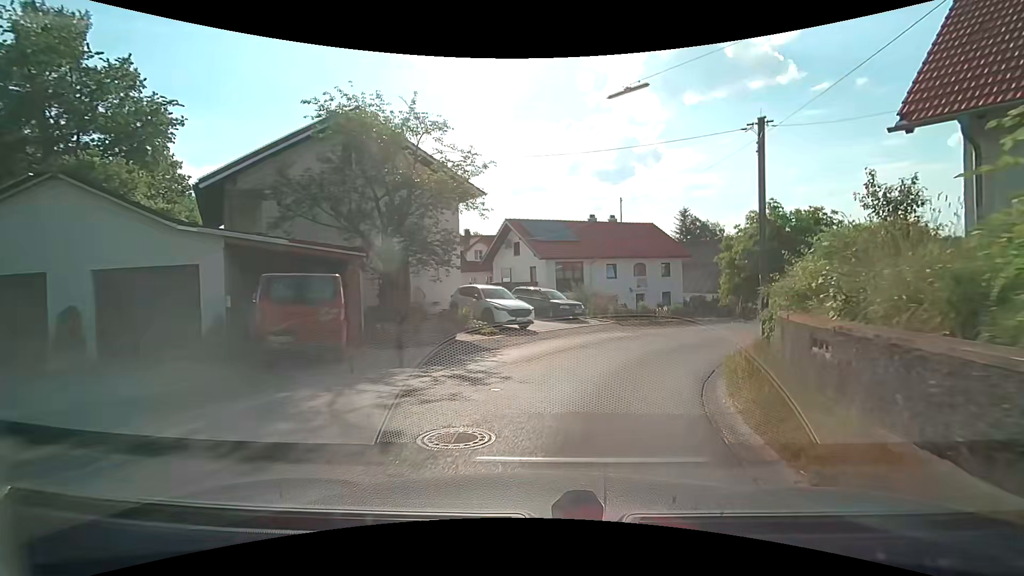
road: residential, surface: asphalt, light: Day
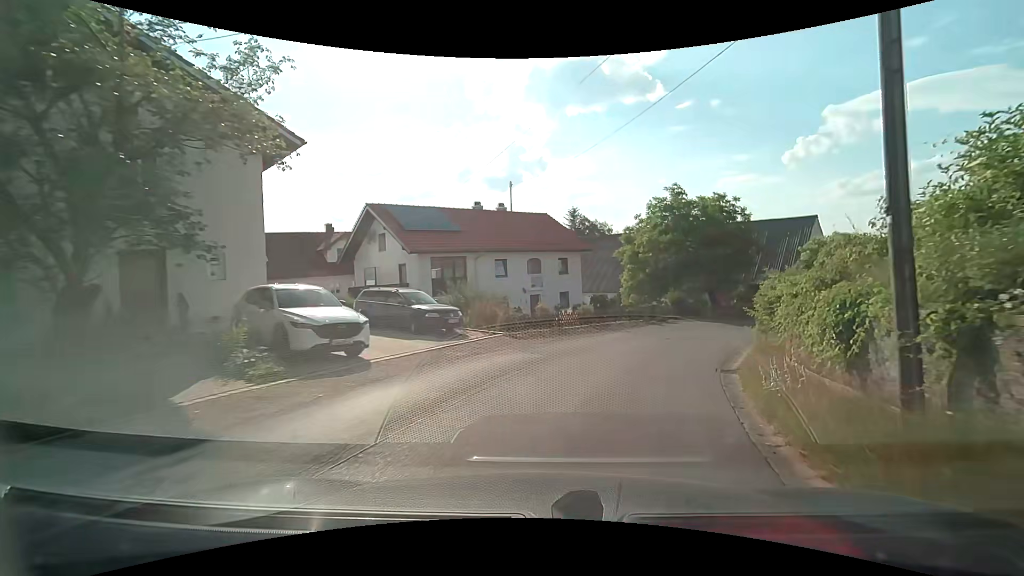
(+0.9, +8.1) m; +12°
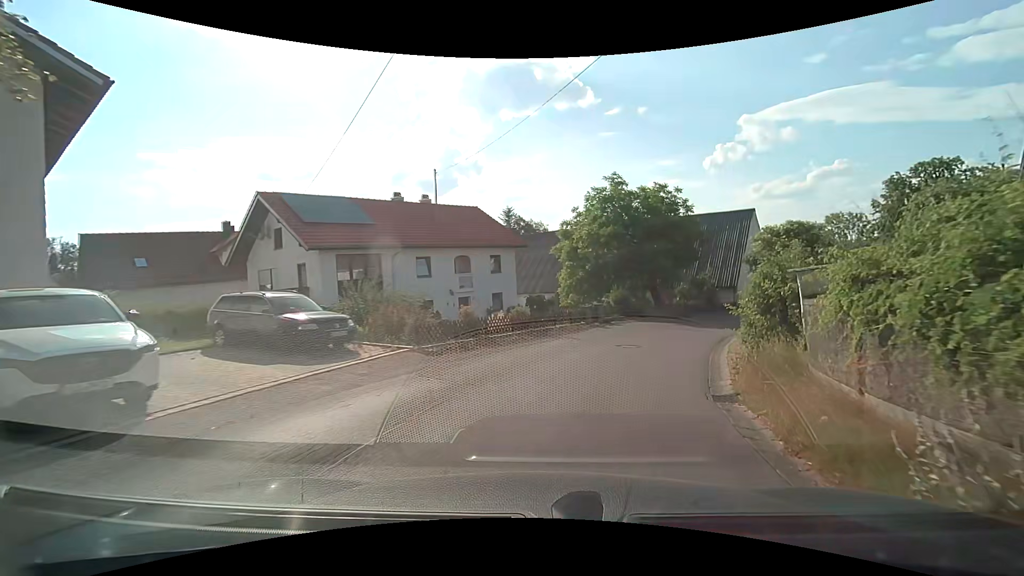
(+0.3, +4.1) m; +8°
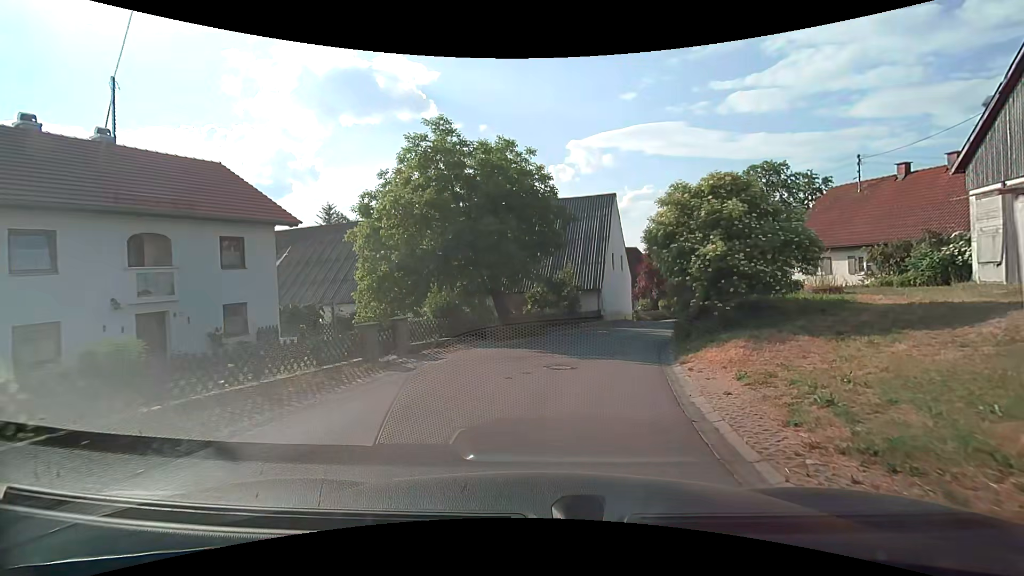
(+2.0, +12.4) m; +18°
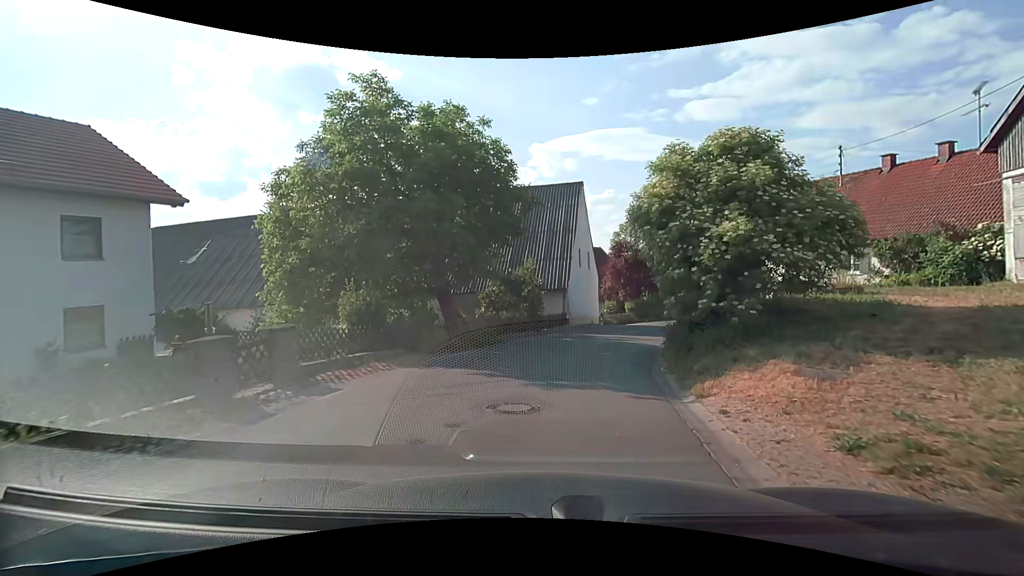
(+0.2, +4.1) m; +6°
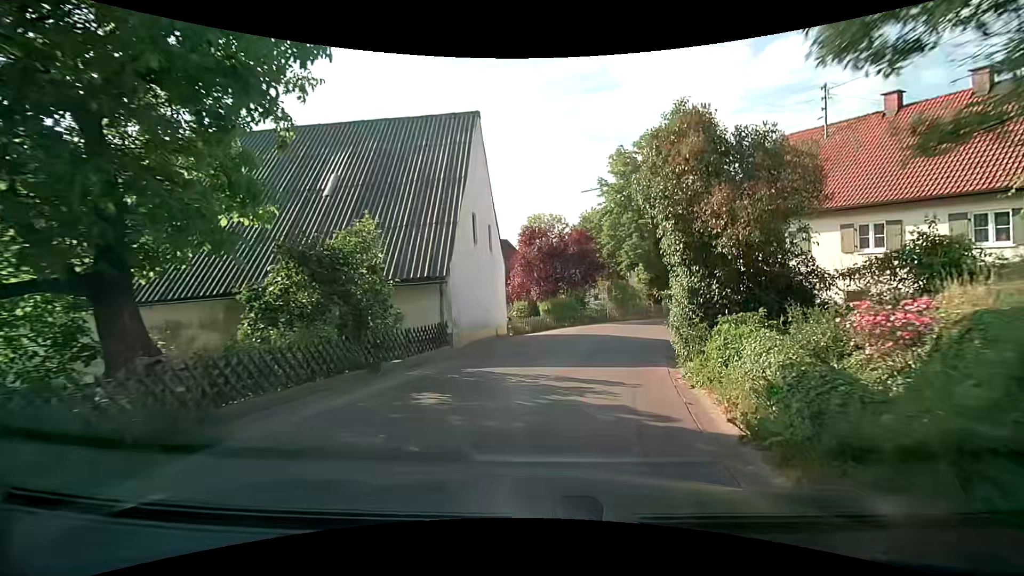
(+0.7, +11.5) m; +8°
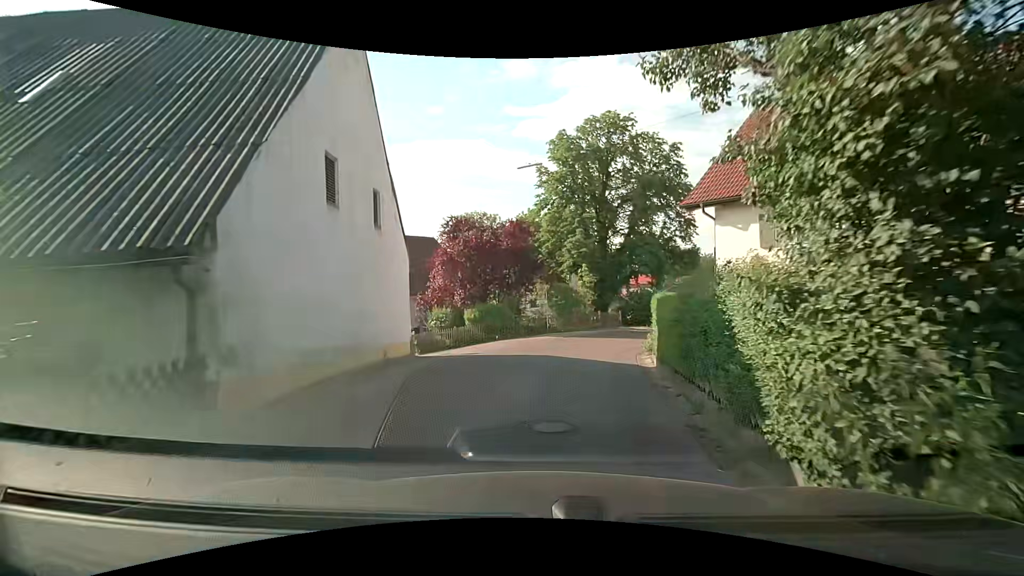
(+0.5, +7.0) m; +8°
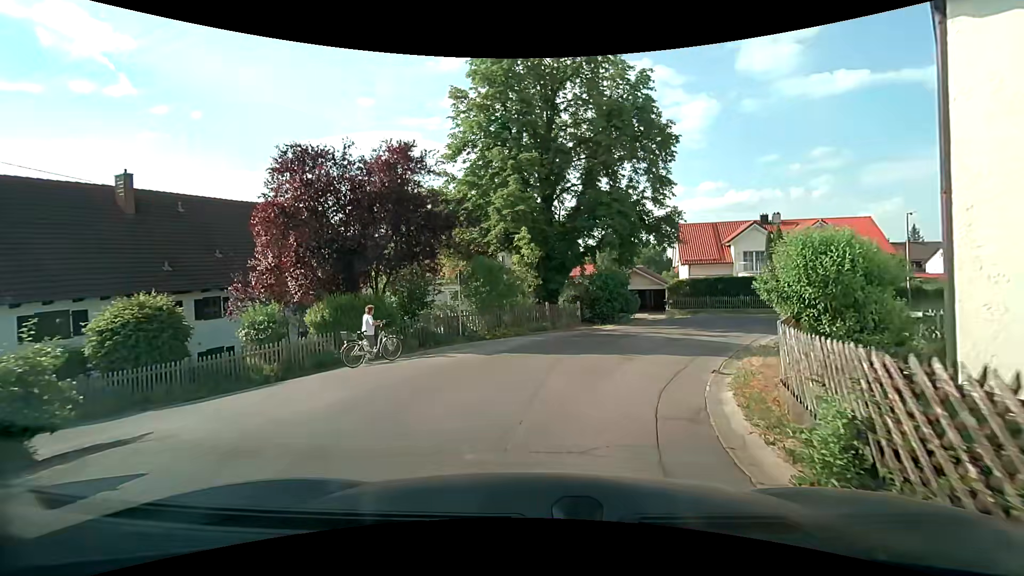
(+0.8, +12.8) m; +6°
(+1, +10) (+5, +19) (+12, +26) (+20, +31) (+30, +35) (+39, +39) (+48, +44) (+55, +51) (+59, +60) (+62, +69) m
